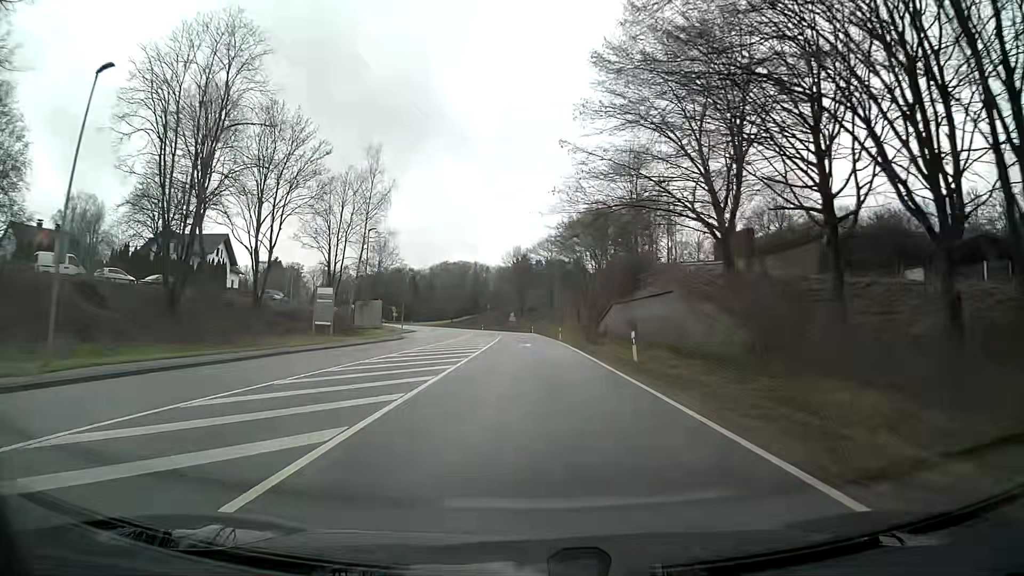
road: primary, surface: asphalt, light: Day
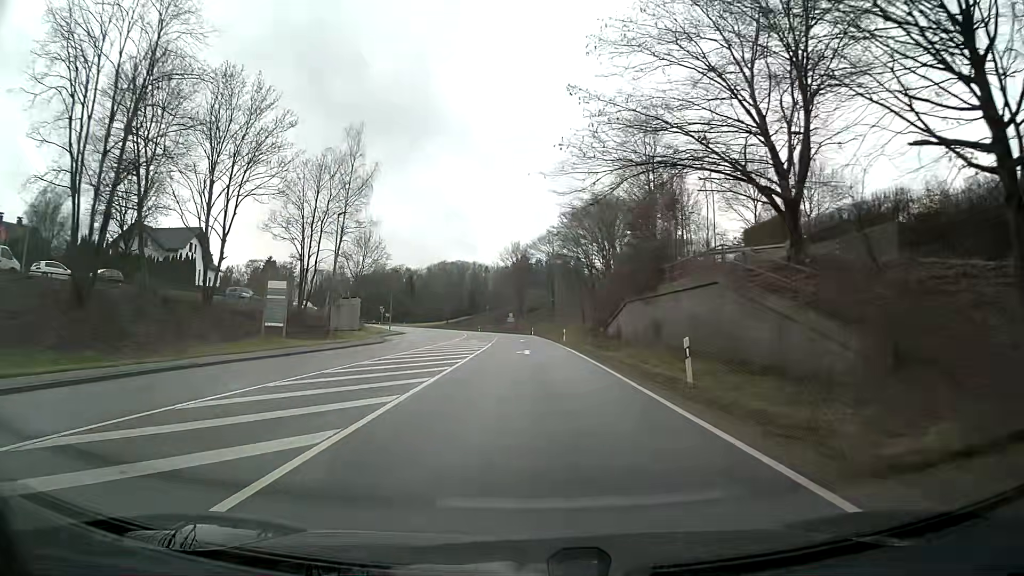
(0.0, +8.3) m; 0°
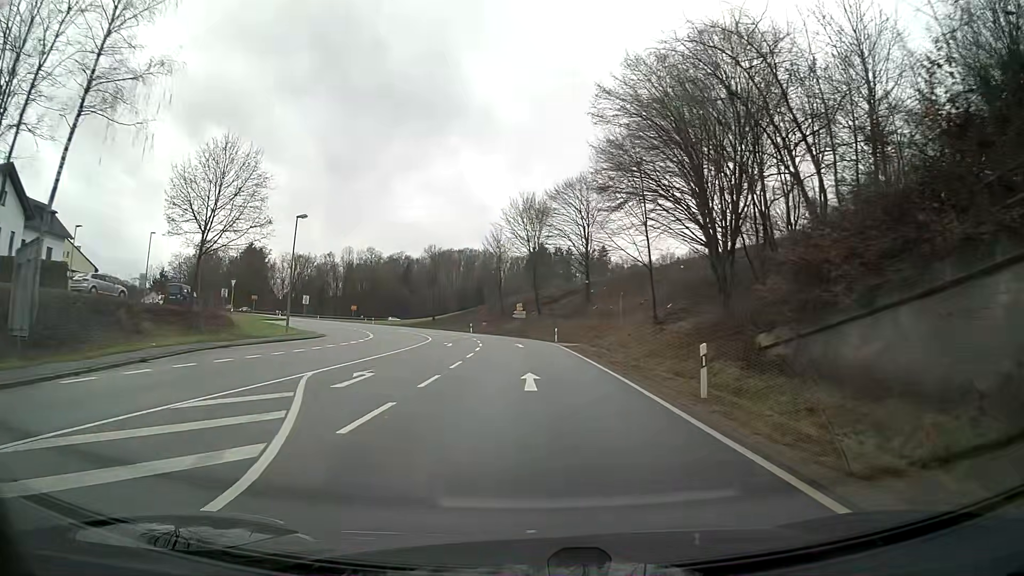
(-0.4, +41.9) m; -1°
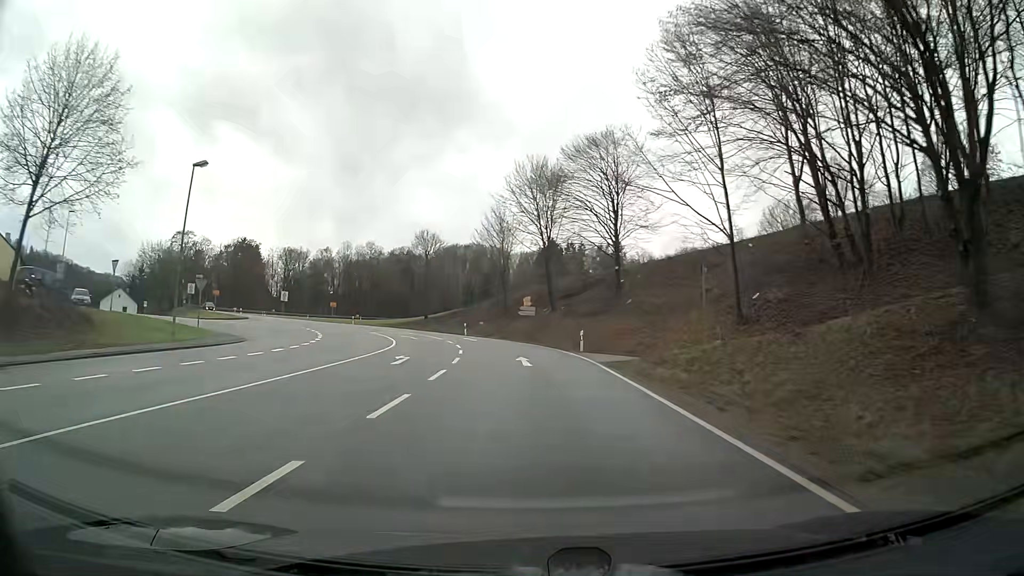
(-0.1, +16.9) m; -1°
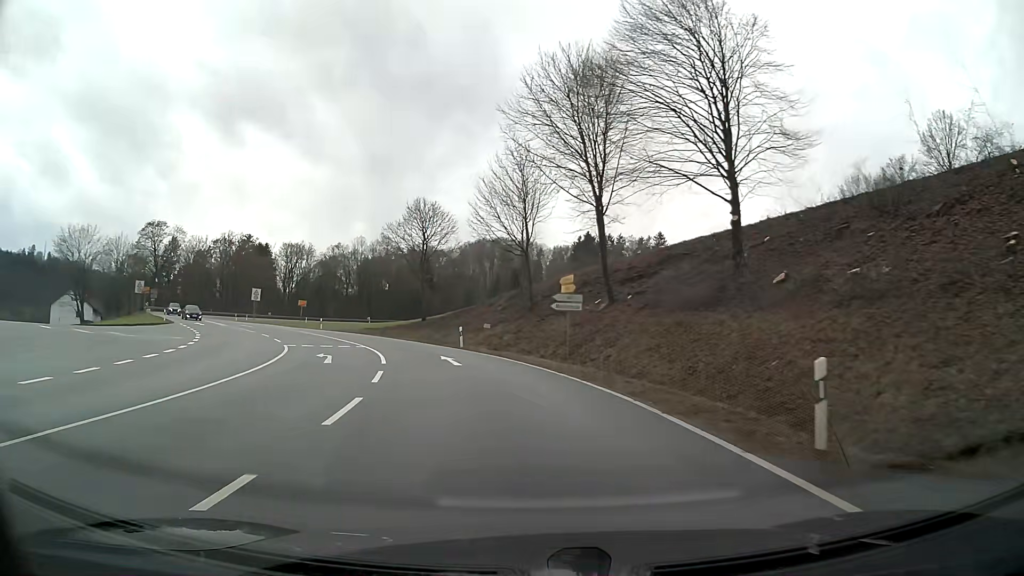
(-0.6, +24.7) m; -5°
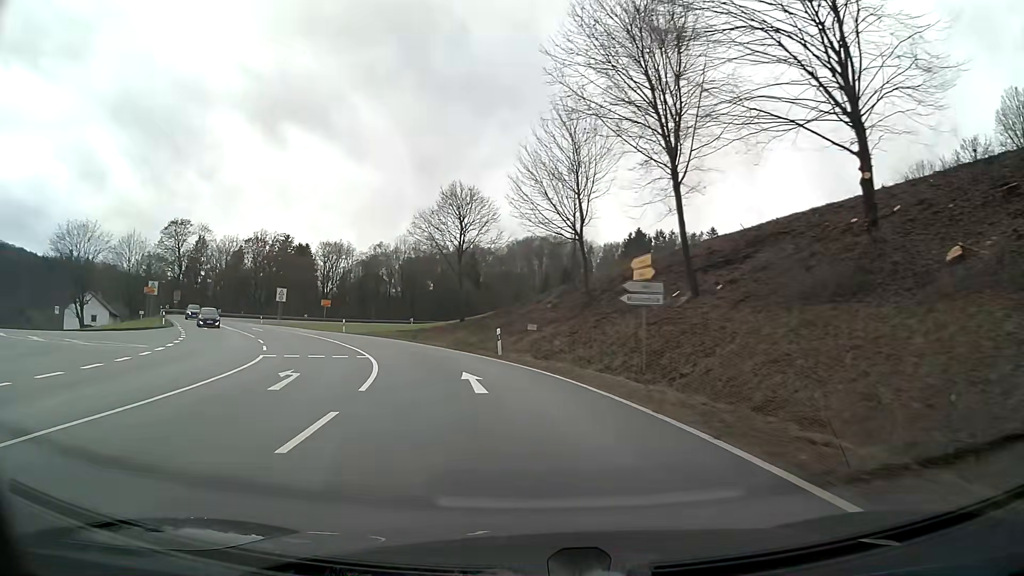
(-0.3, +8.0) m; -4°
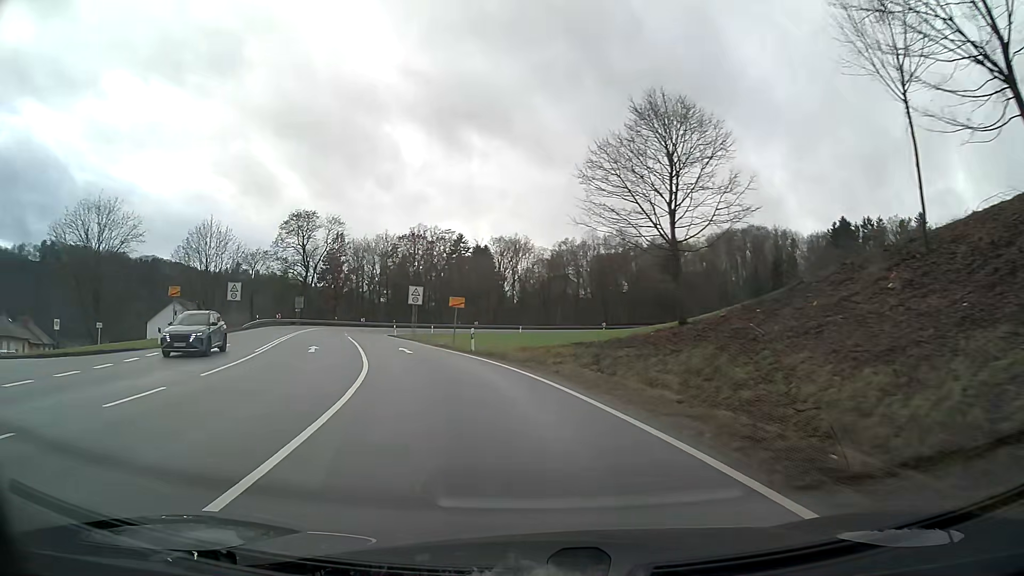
(-3.3, +23.5) m; -16°
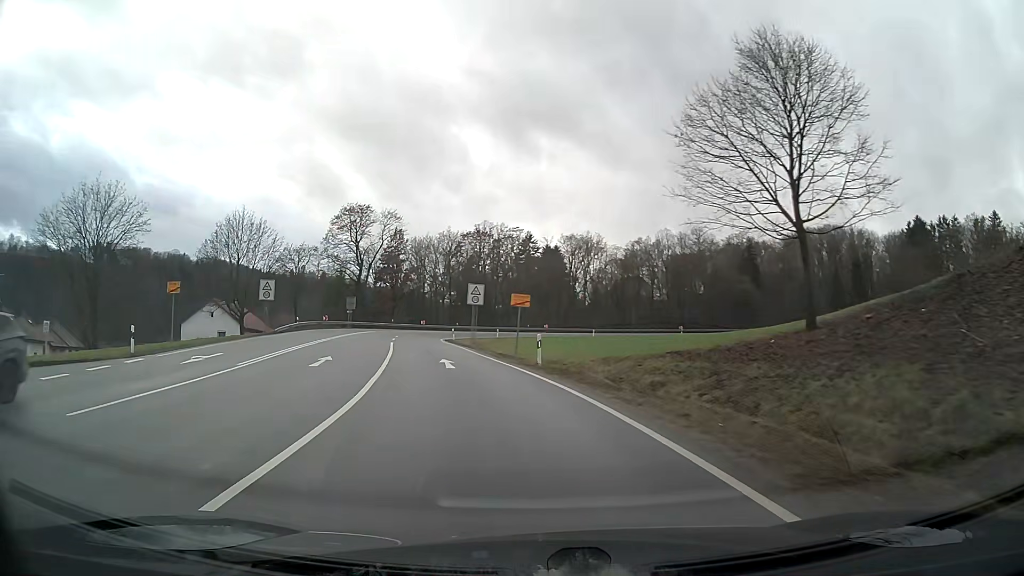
(-0.4, +7.9) m; -6°
(-1, +10) (-2, +20) (-4, +30) (-6, +40) (-7, +49) (-8, +59) (-8, +69) (-6, +79) (-3, +89) (+2, +97) m
